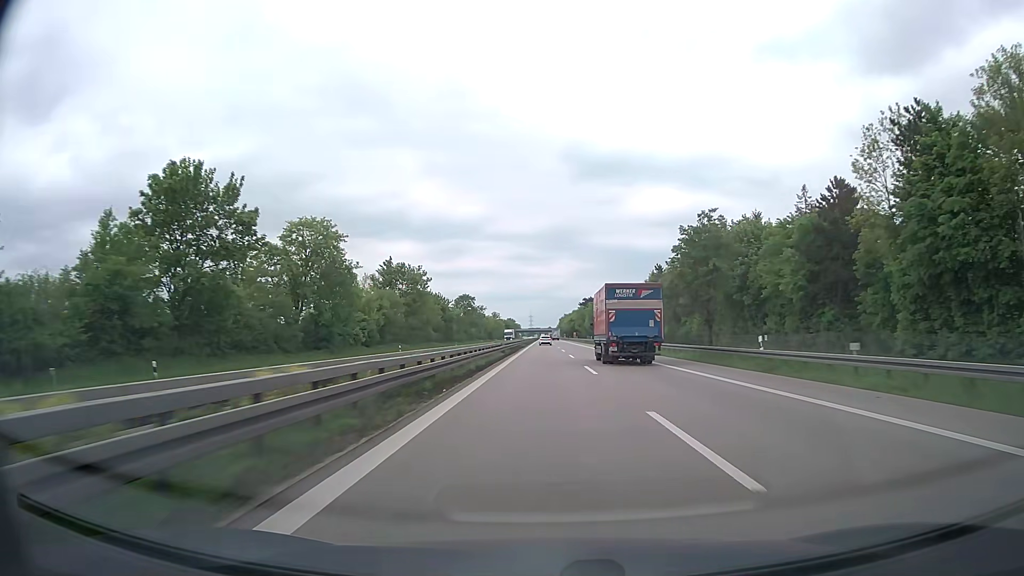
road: trunk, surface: asphalt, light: Day
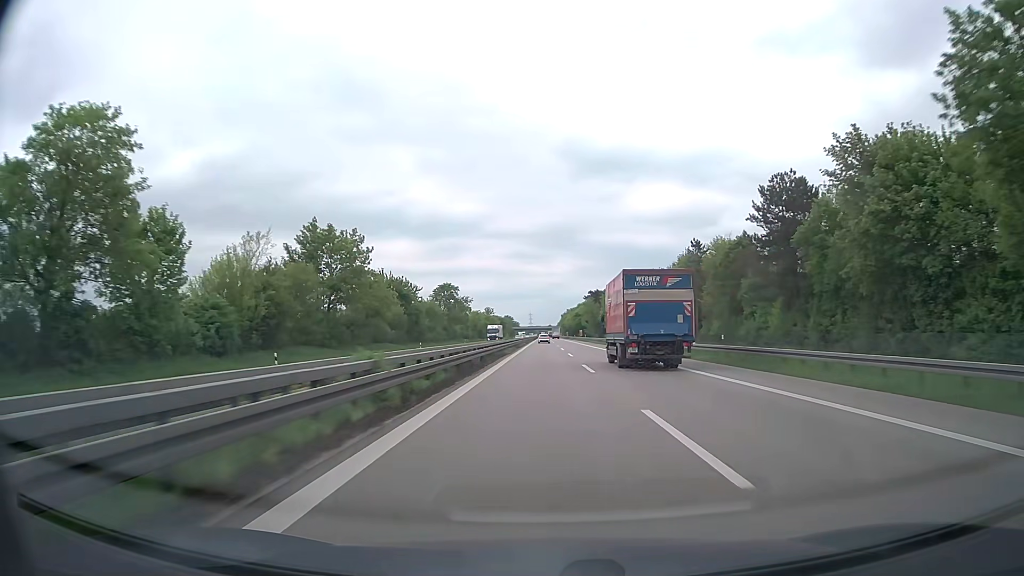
(0.0, +36.1) m; 0°
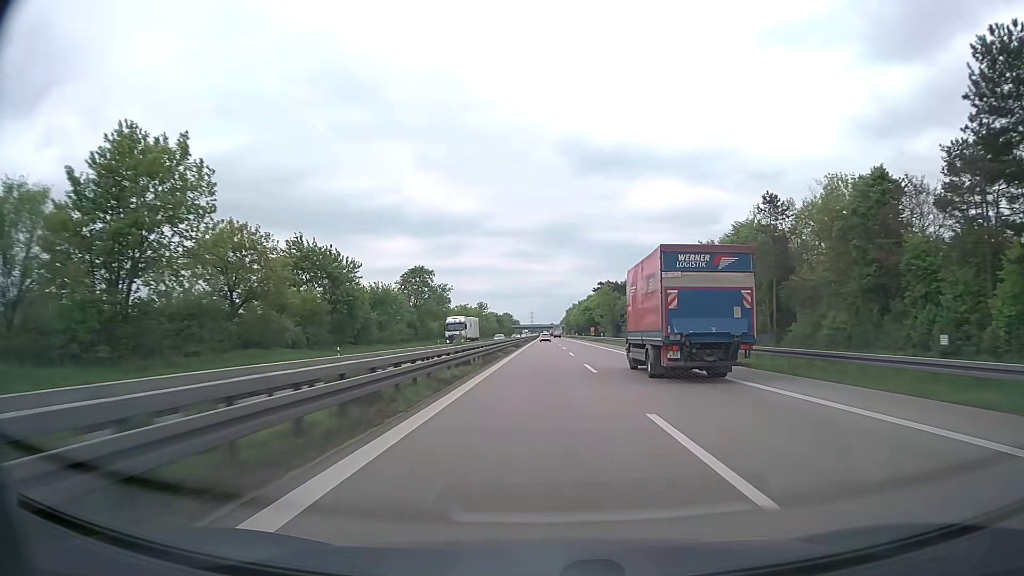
(0.0, +36.8) m; 0°
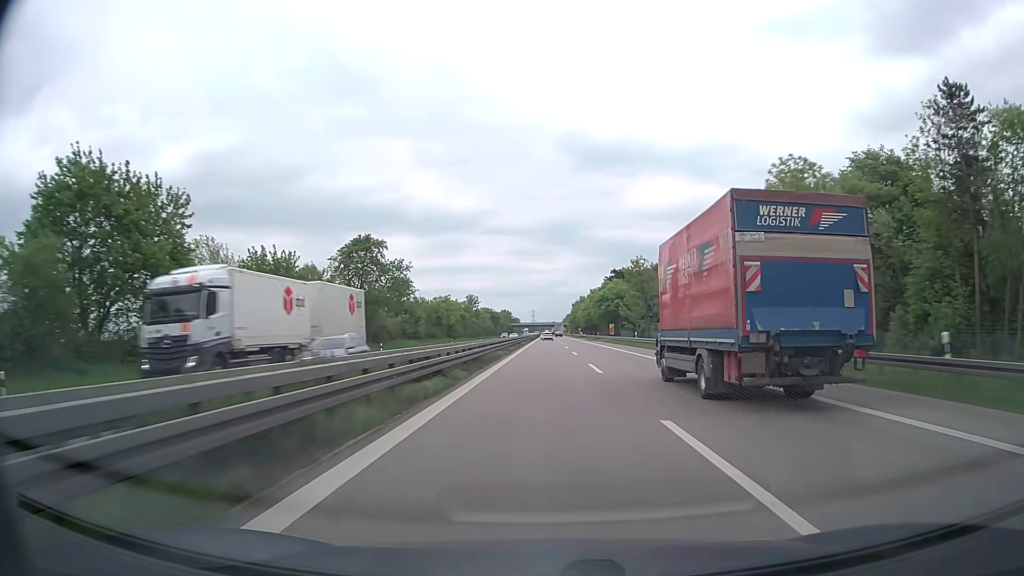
(0.0, +37.0) m; 0°
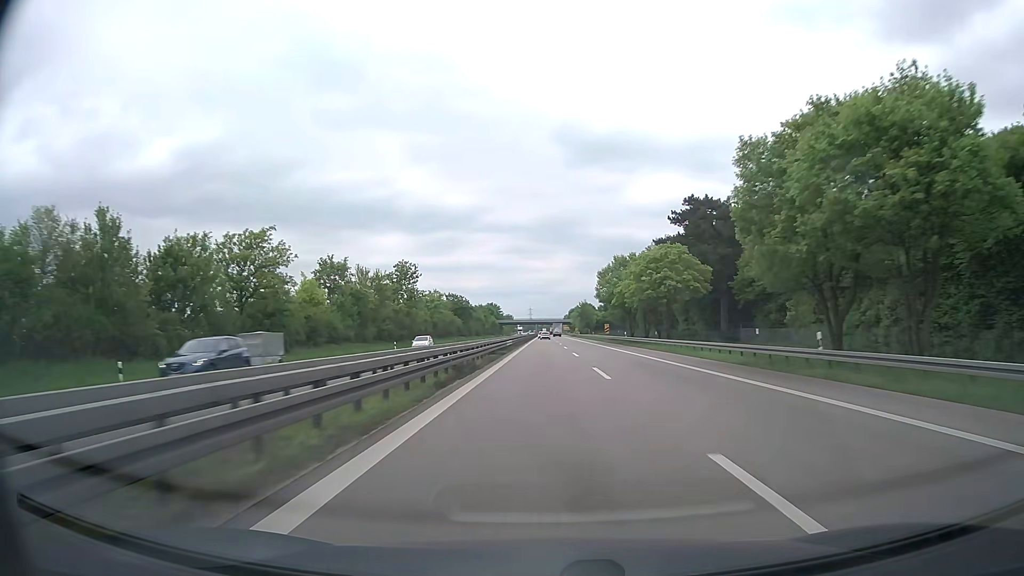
(+0.3, +92.8) m; 0°
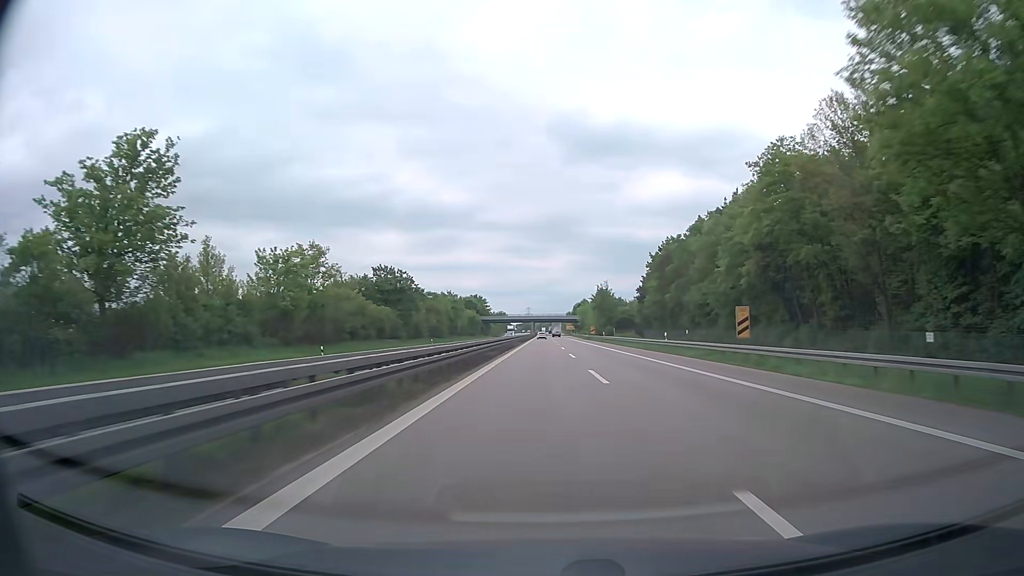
(+0.1, +73.6) m; 0°
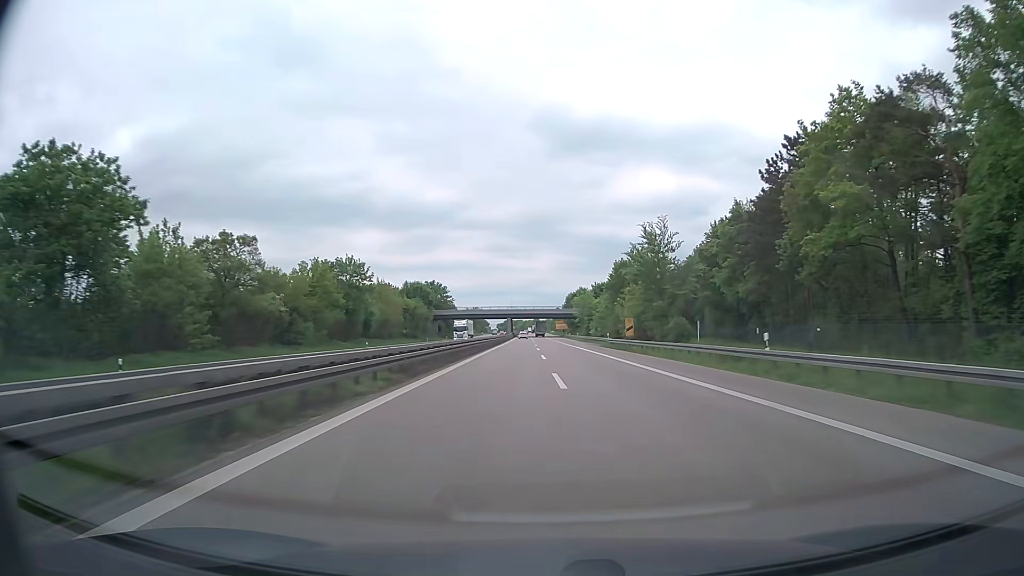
(+0.9, +73.6) m; +2°
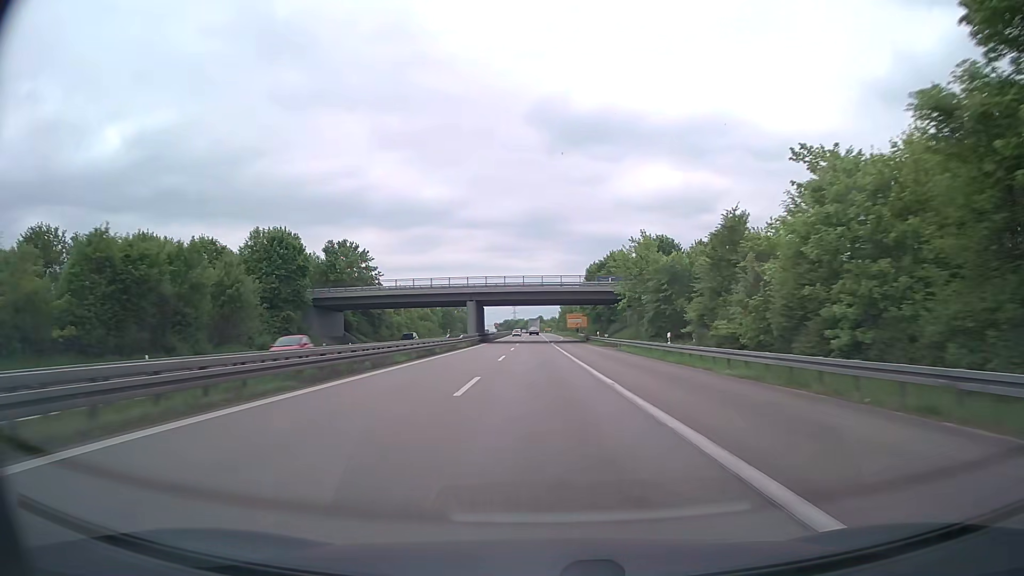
(+0.1, +91.7) m; 0°
(0, +10) (0, +20) (0, +30) (0, +40) (0, +50) (0, +60) (-1, +70) (-1, +80) (-1, +90) (-1, +100) m
